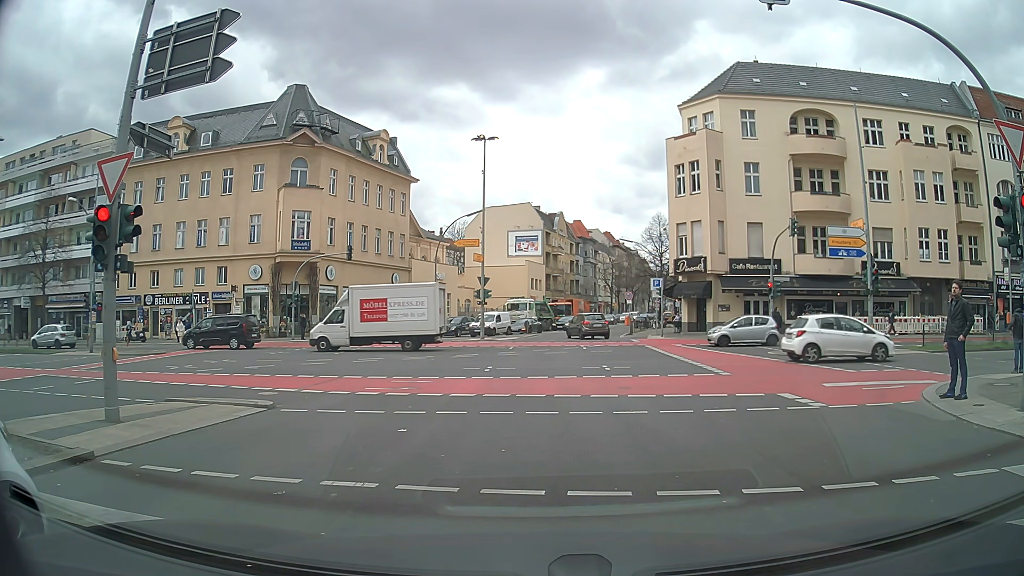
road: tertiary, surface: asphalt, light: Day
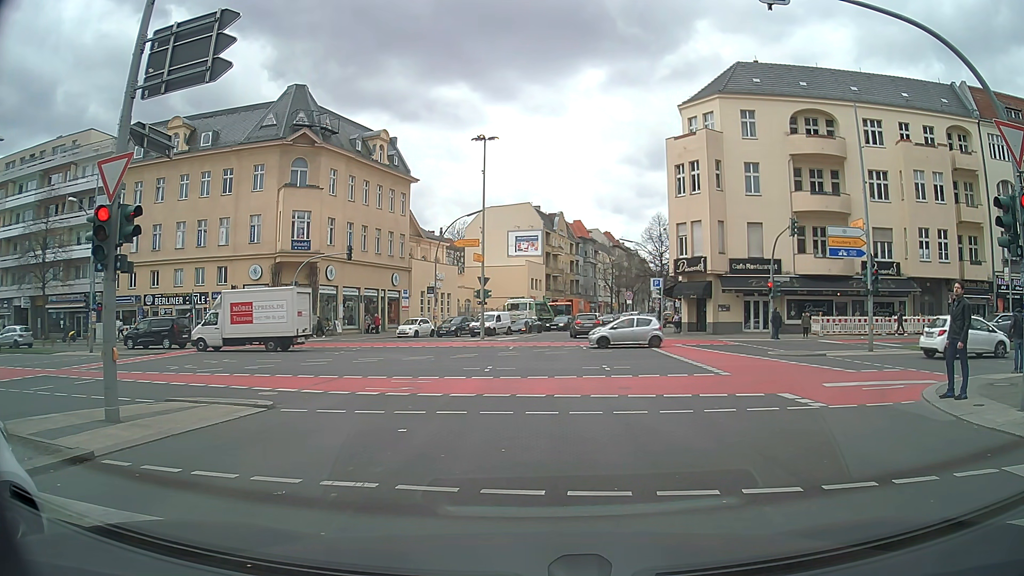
(0.0, 0.0) m; 0°
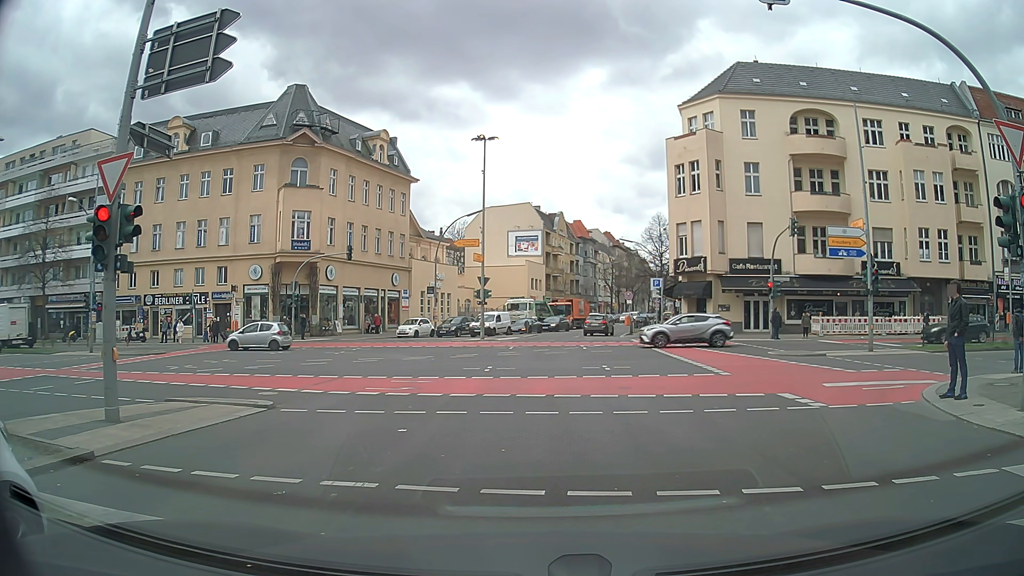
(0.0, 0.0) m; 0°
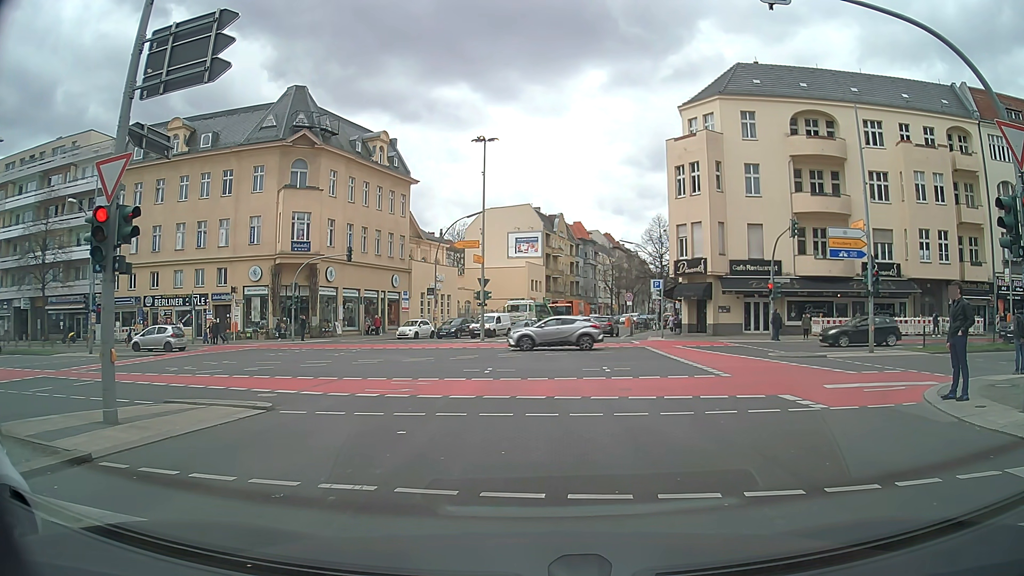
(0.0, 0.0) m; 0°
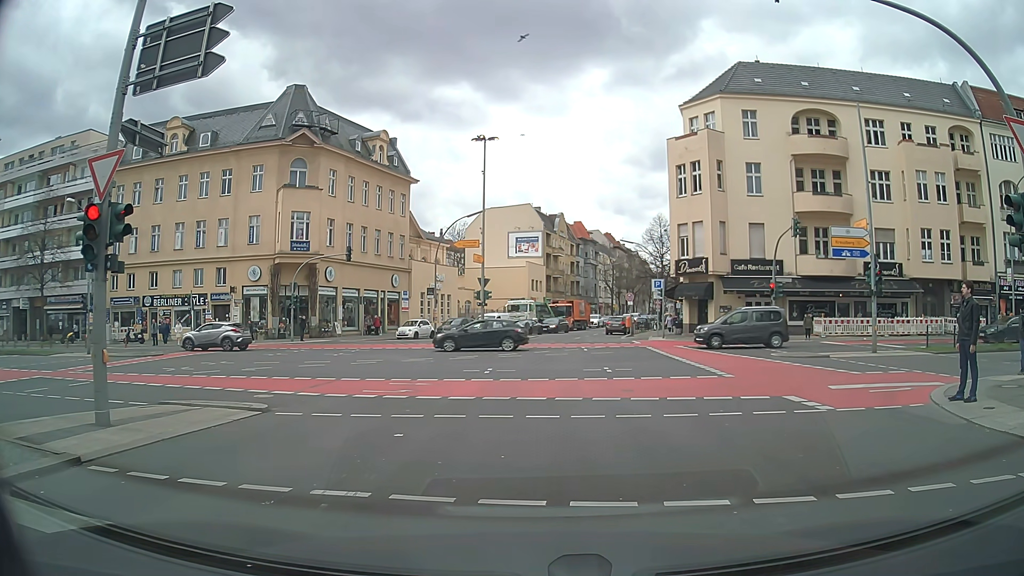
(0.0, +0.3) m; 0°
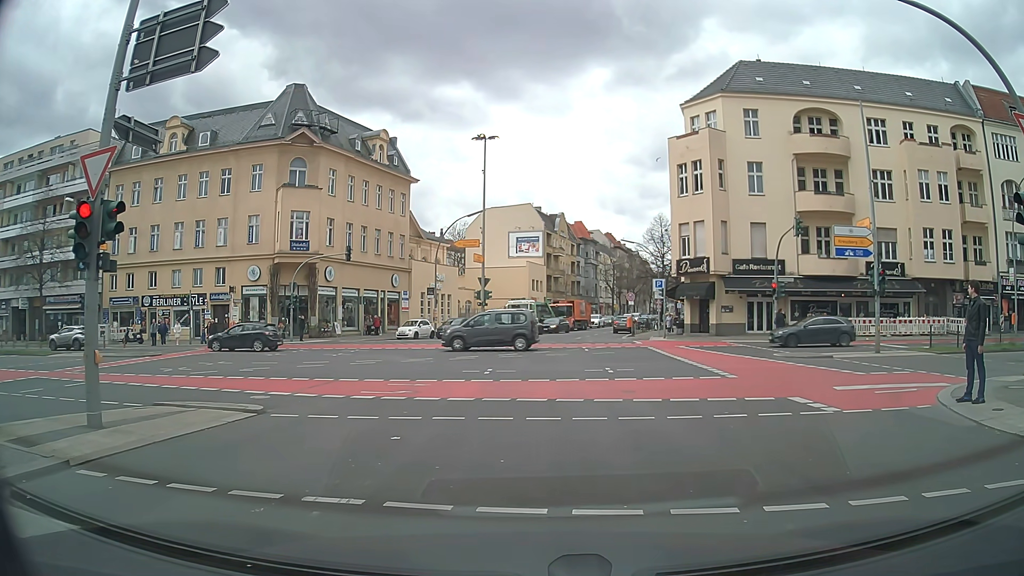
(0.0, +0.2) m; 0°
